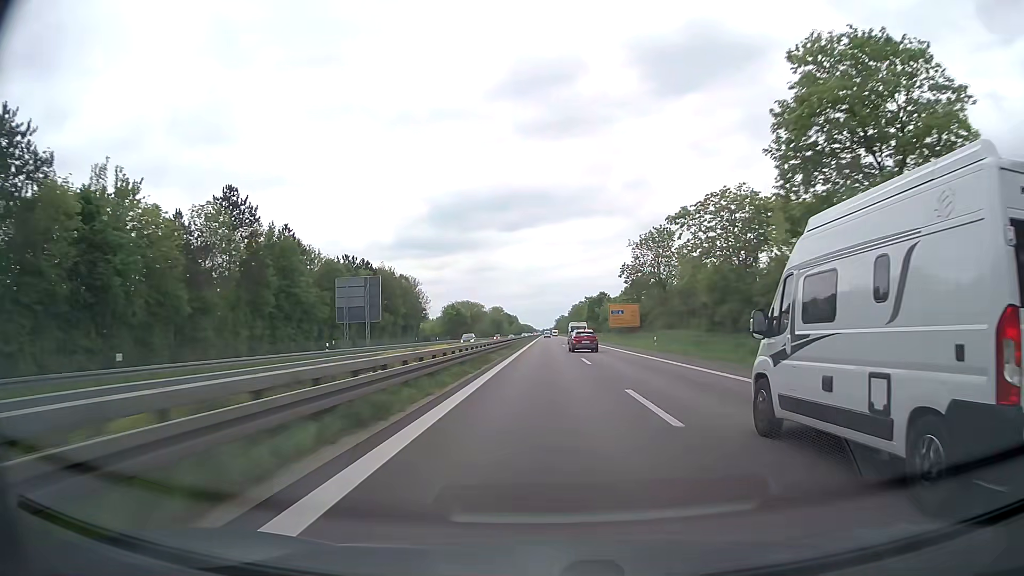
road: trunk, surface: asphalt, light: Day
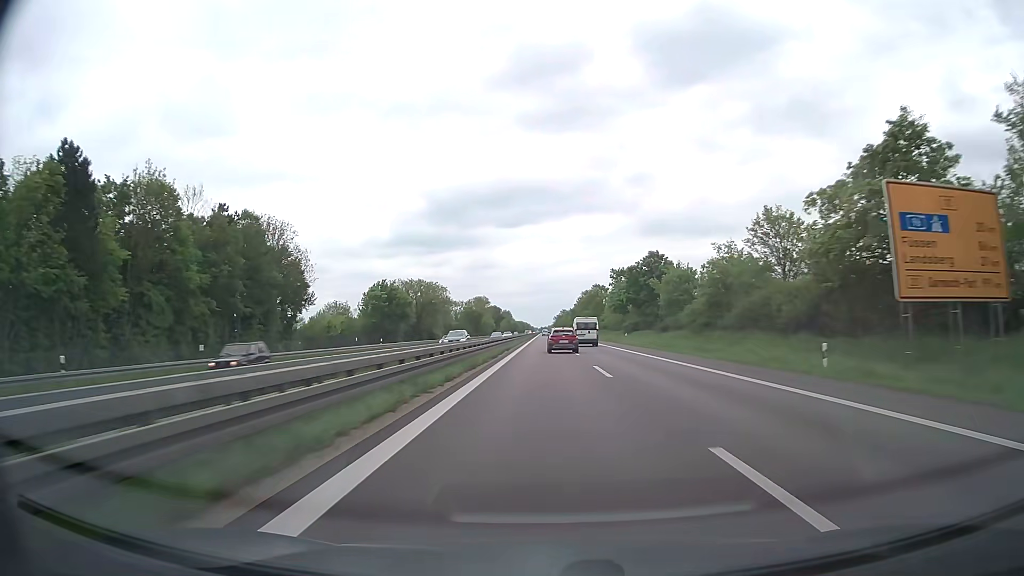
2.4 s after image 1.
(+0.4, +82.1) m; 0°
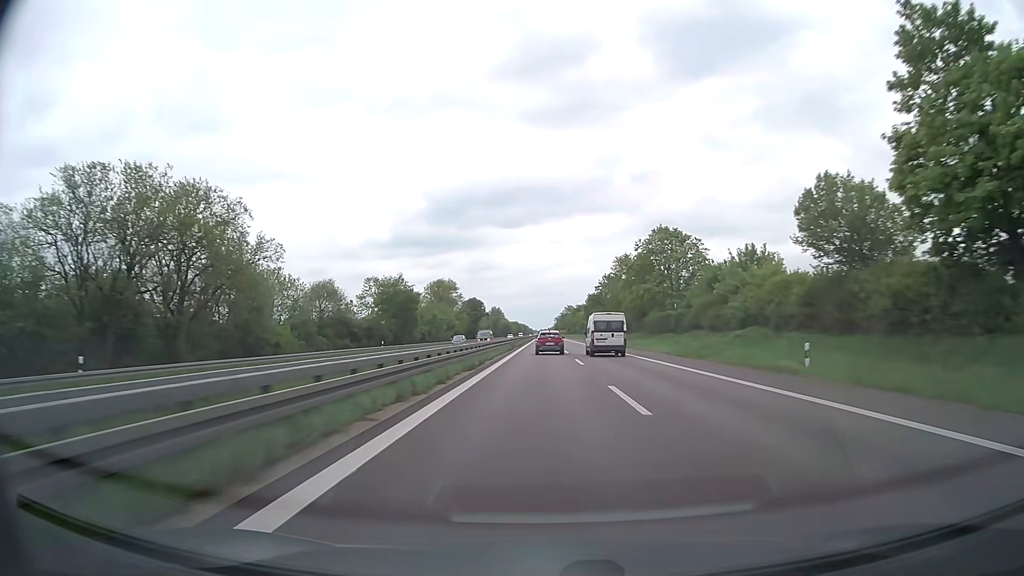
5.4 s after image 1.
(+0.1, +98.7) m; 0°
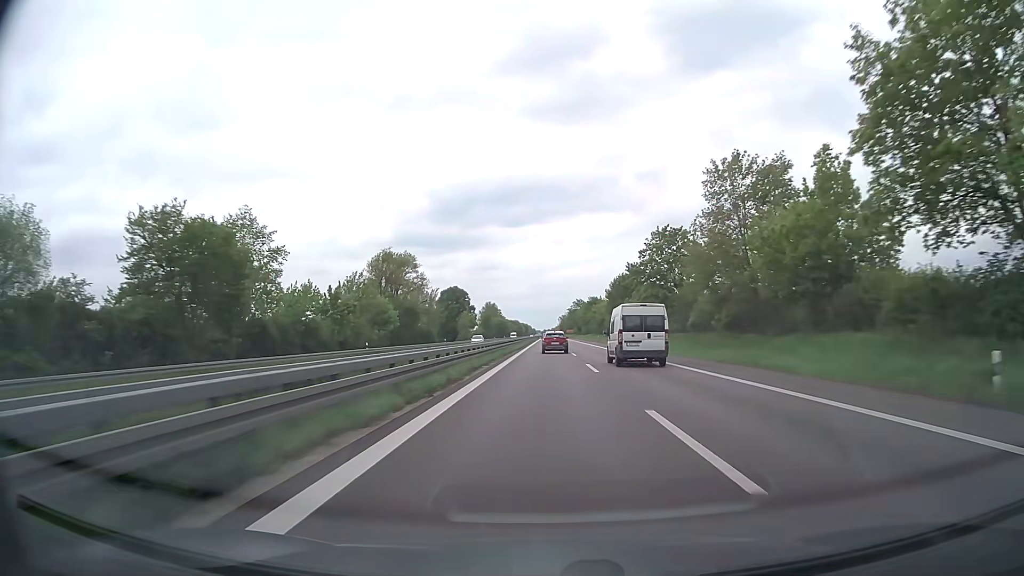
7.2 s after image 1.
(-0.2, +59.7) m; 0°
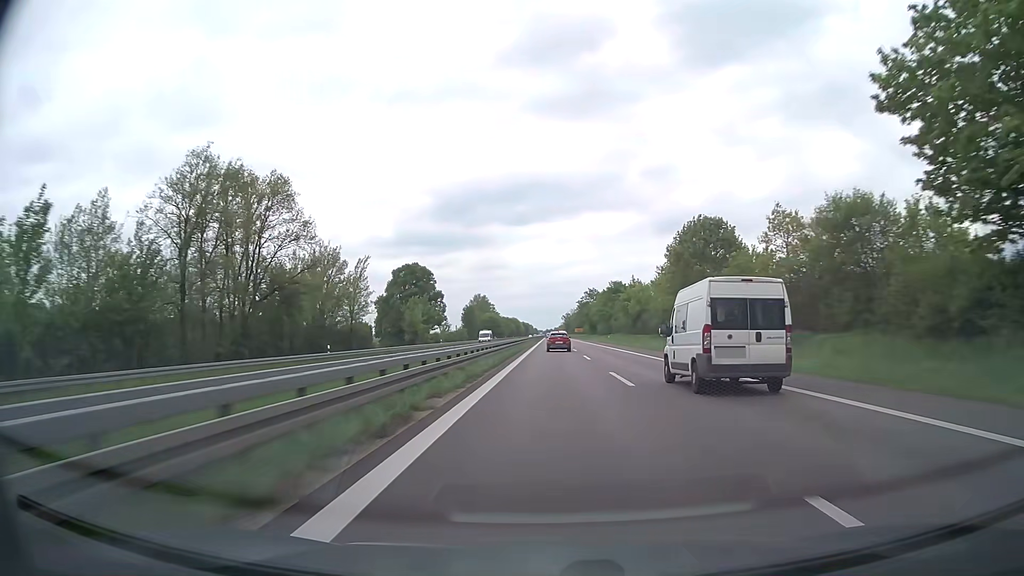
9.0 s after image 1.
(-0.1, +60.7) m; 0°
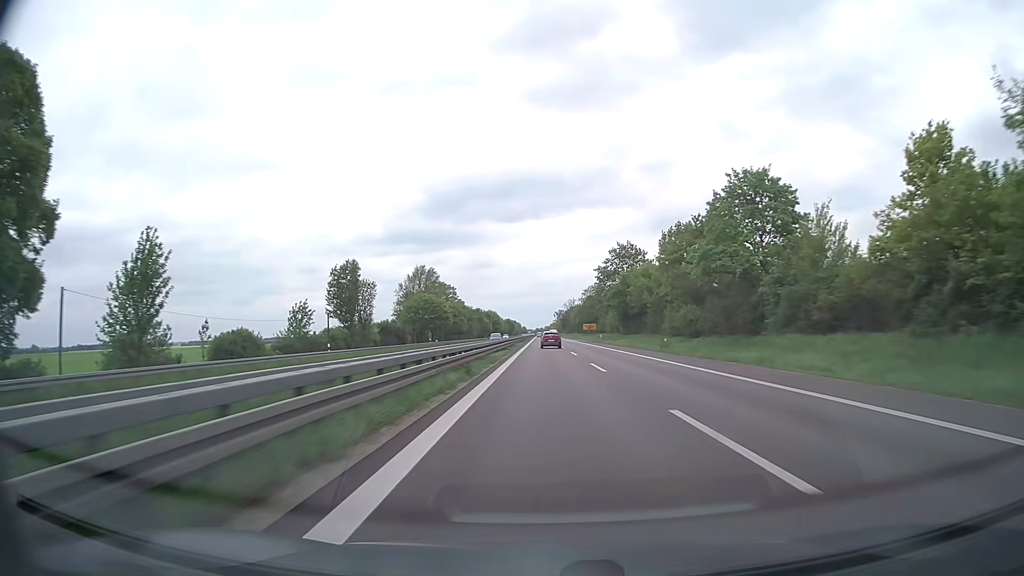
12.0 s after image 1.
(+0.6, +102.1) m; +1°
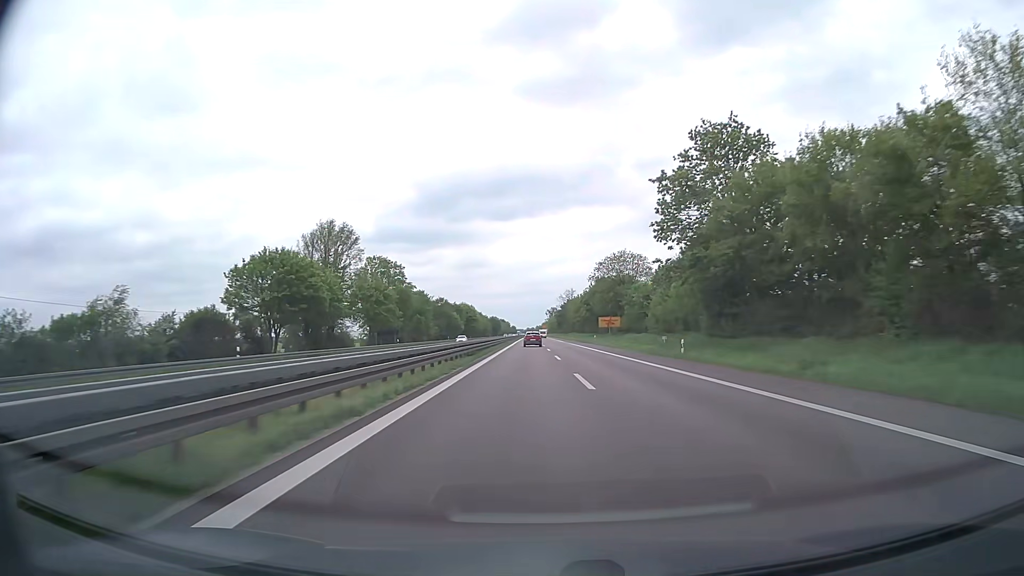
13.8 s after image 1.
(+0.3, +61.5) m; +1°
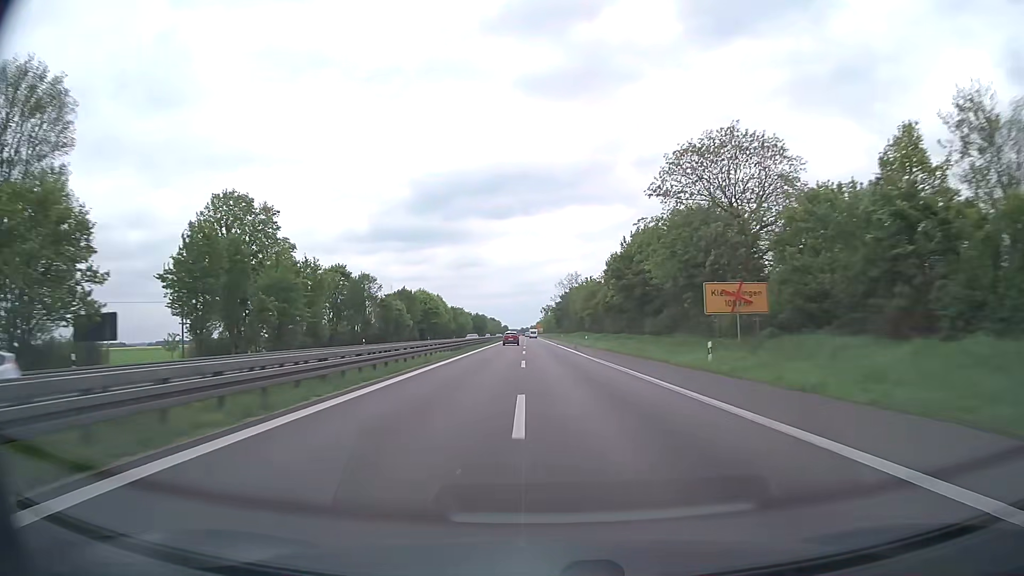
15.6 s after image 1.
(+0.4, +61.7) m; +1°
(0, +10) (0, +20) (0, +30) (0, +40) (0, +50) (0, +60) (-1, +70) (-1, +80) (-1, +90) (-1, +100) m
